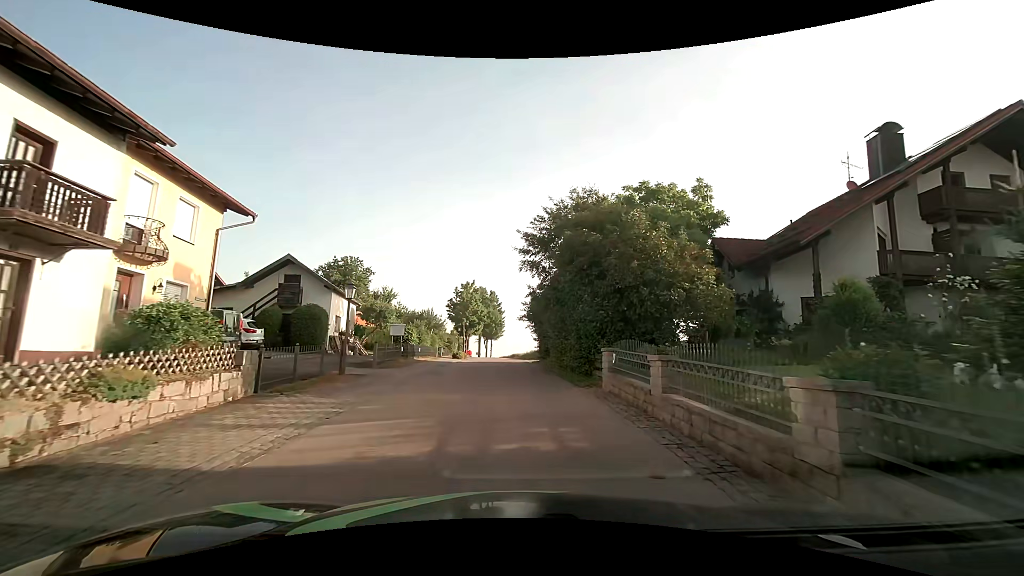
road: tertiary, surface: asphalt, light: Day
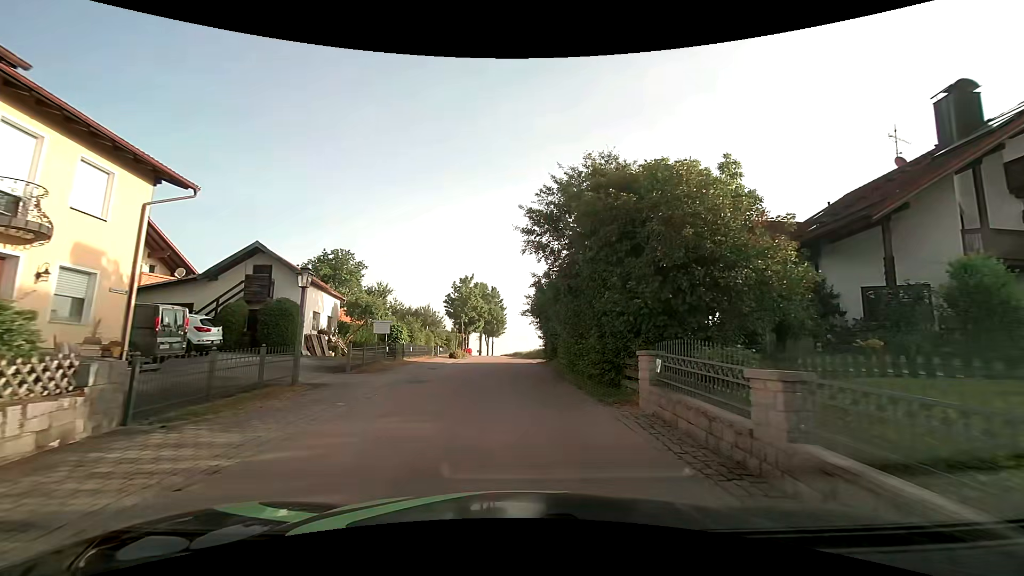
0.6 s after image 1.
(0.0, +3.7) m; 0°
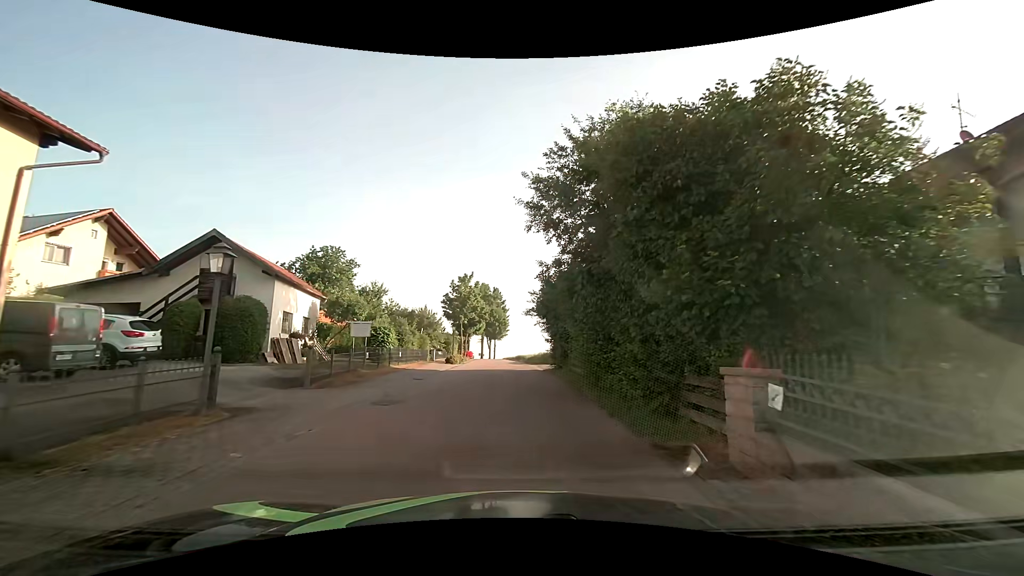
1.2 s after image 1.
(0.0, +3.8) m; -1°
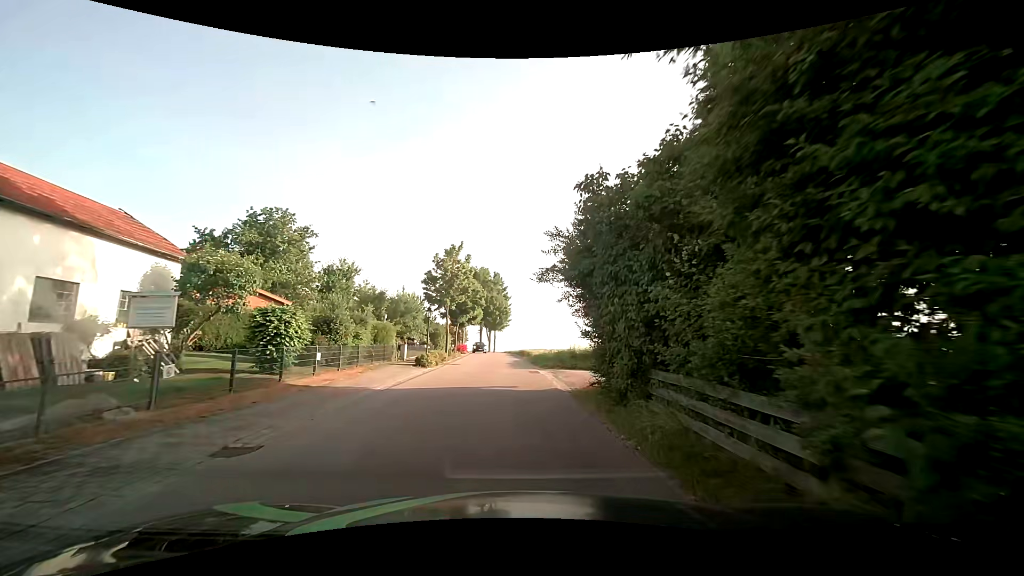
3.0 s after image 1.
(0.0, +12.0) m; 0°
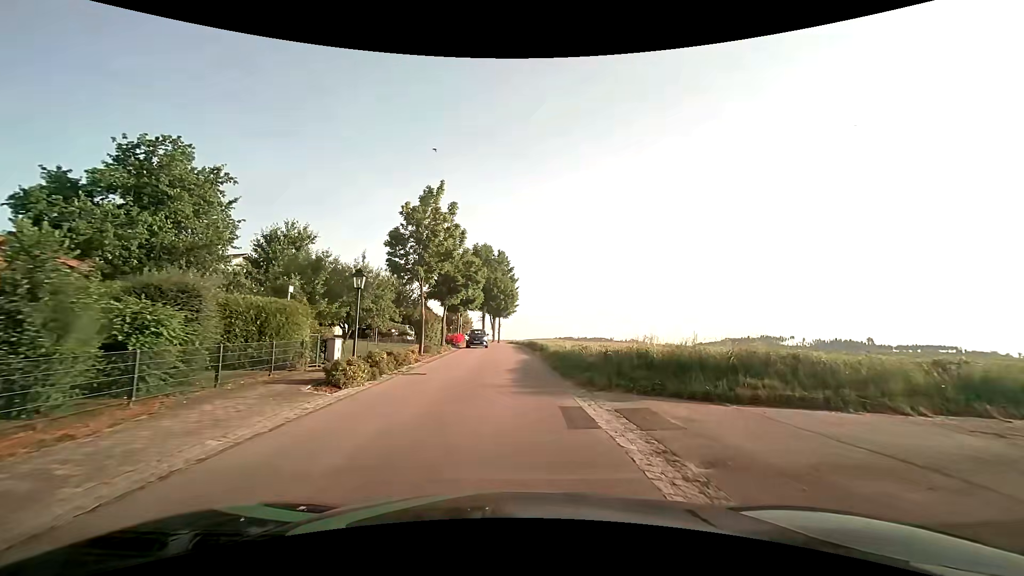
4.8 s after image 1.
(0.0, +12.9) m; 0°
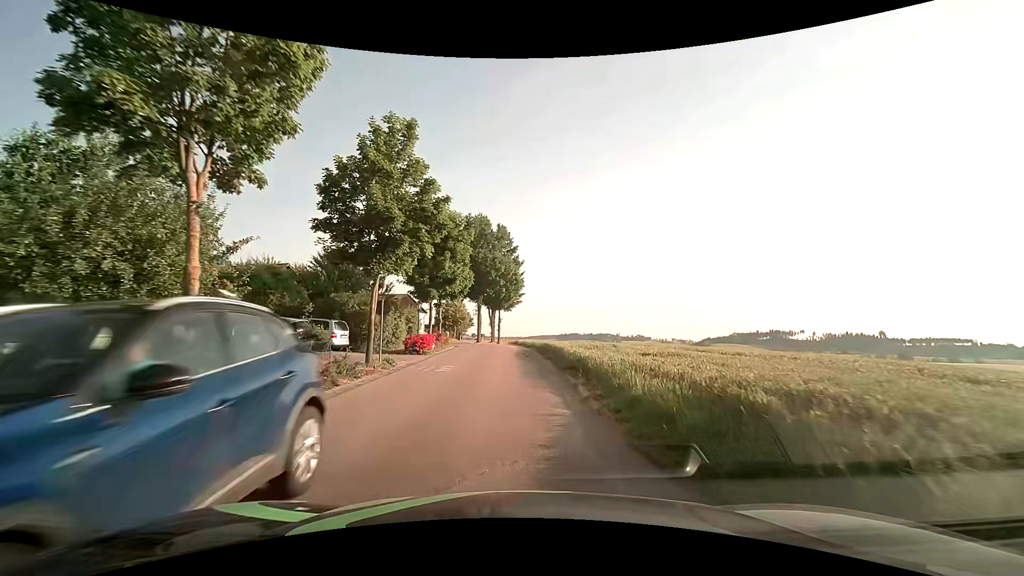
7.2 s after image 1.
(-0.3, +18.6) m; -2°
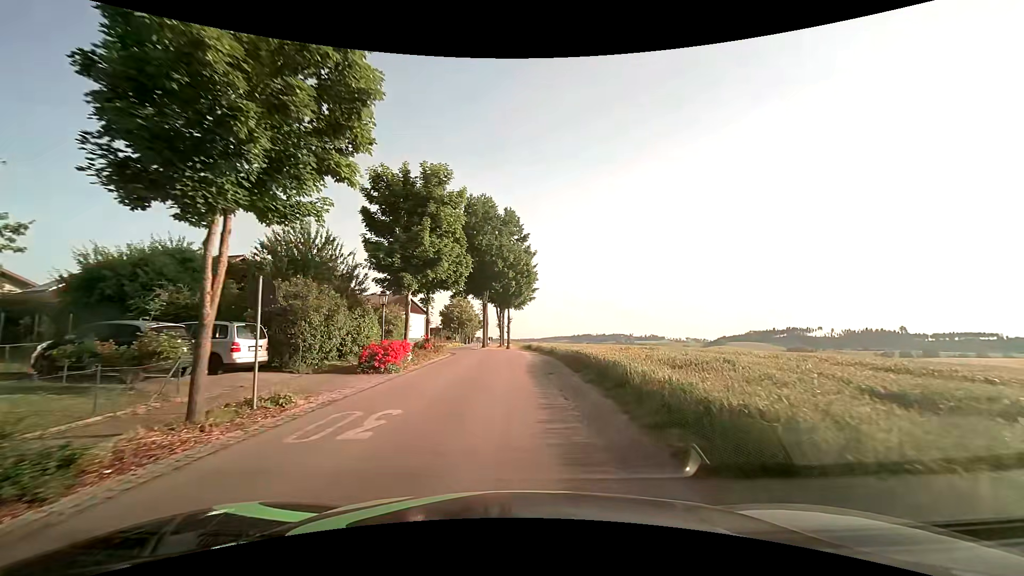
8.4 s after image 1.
(0.0, +9.8) m; -2°
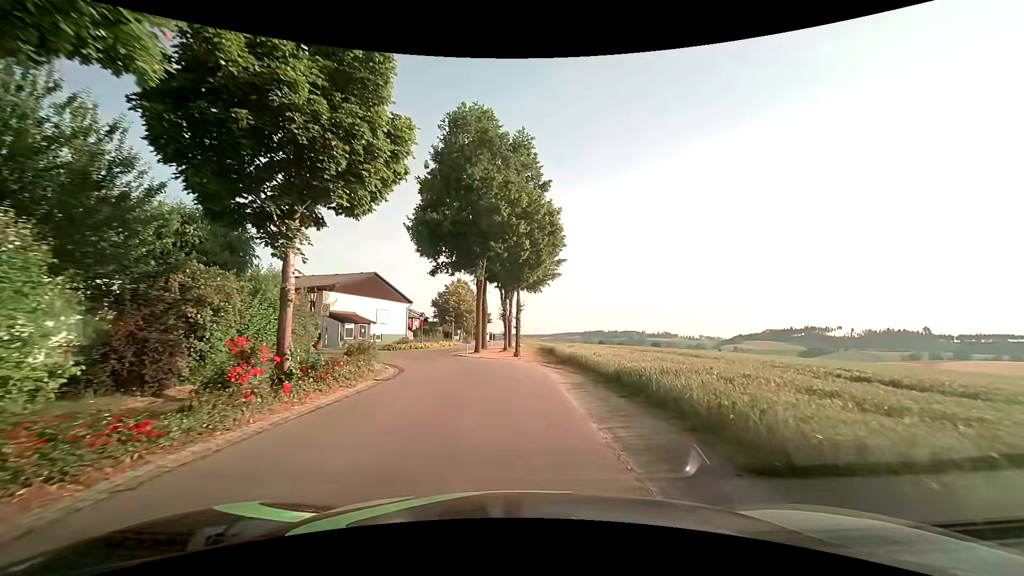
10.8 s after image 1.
(+0.1, +19.3) m; 0°
